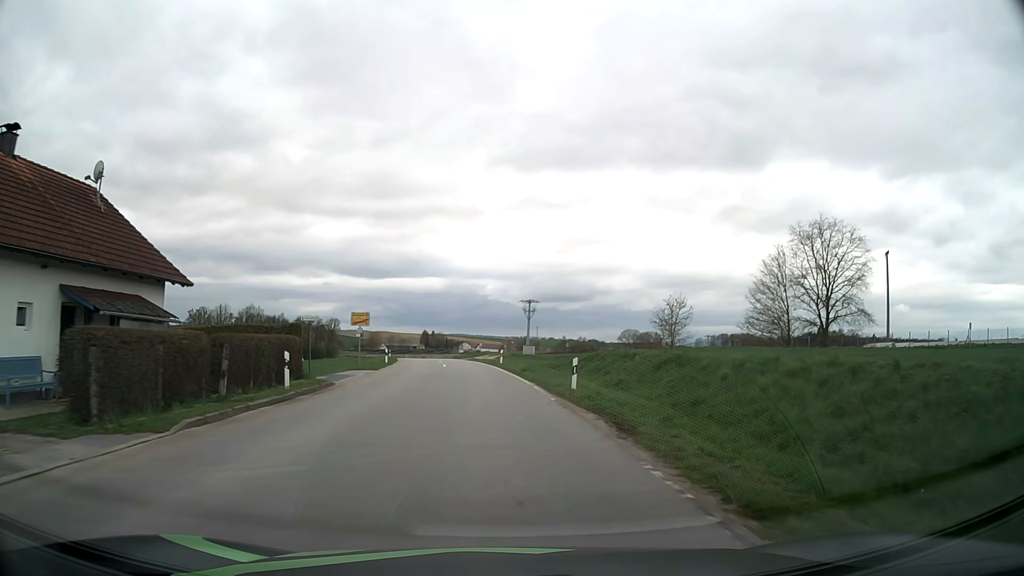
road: tertiary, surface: asphalt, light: Day
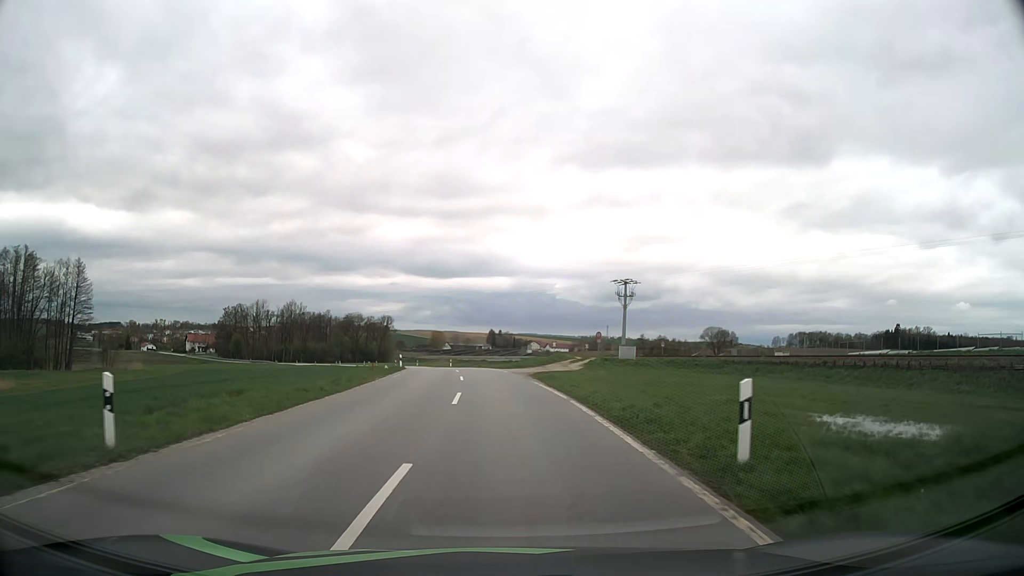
(-1.9, +35.9) m; -6°
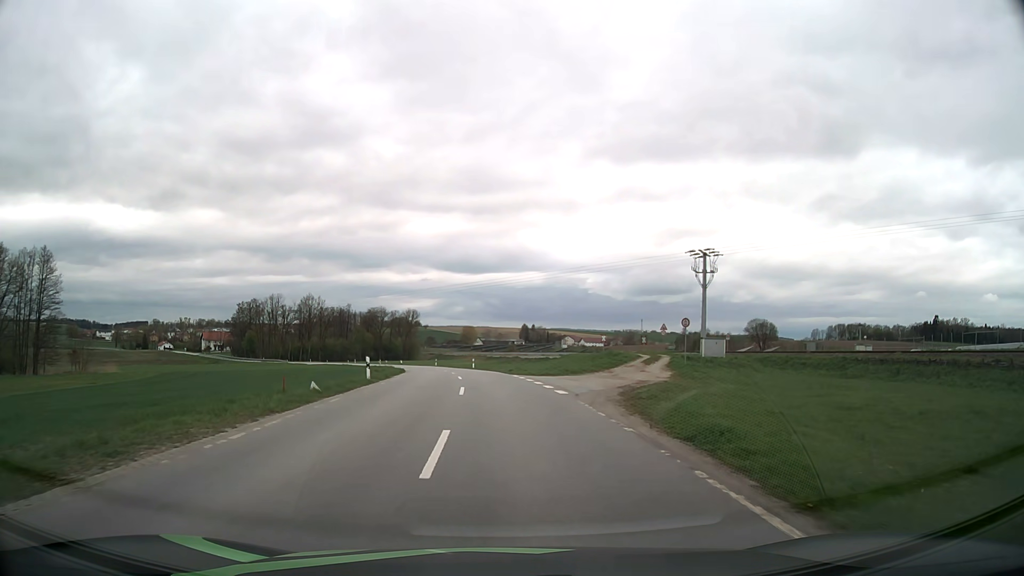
(-0.5, +21.0) m; -3°
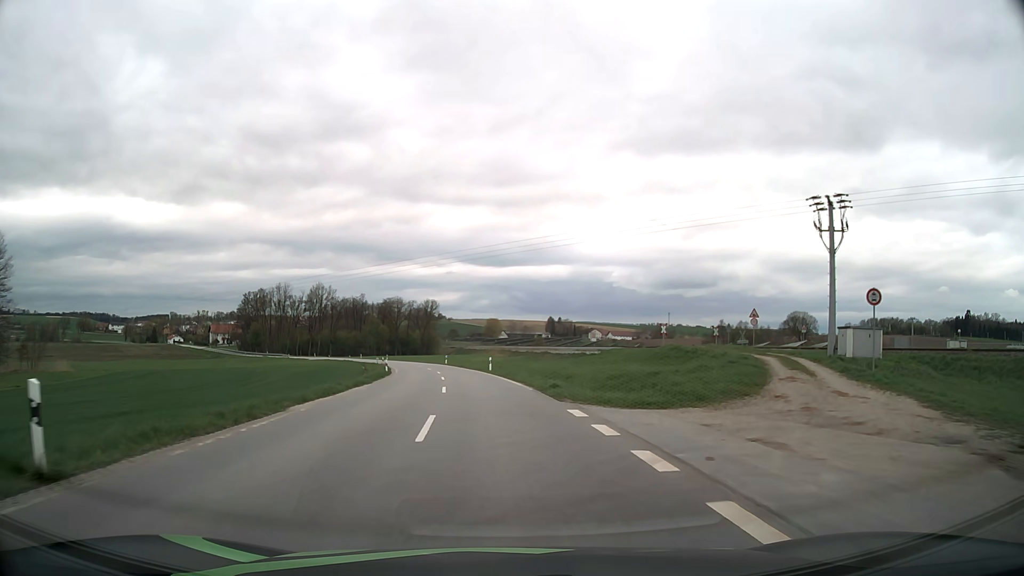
(-0.4, +21.1) m; -2°
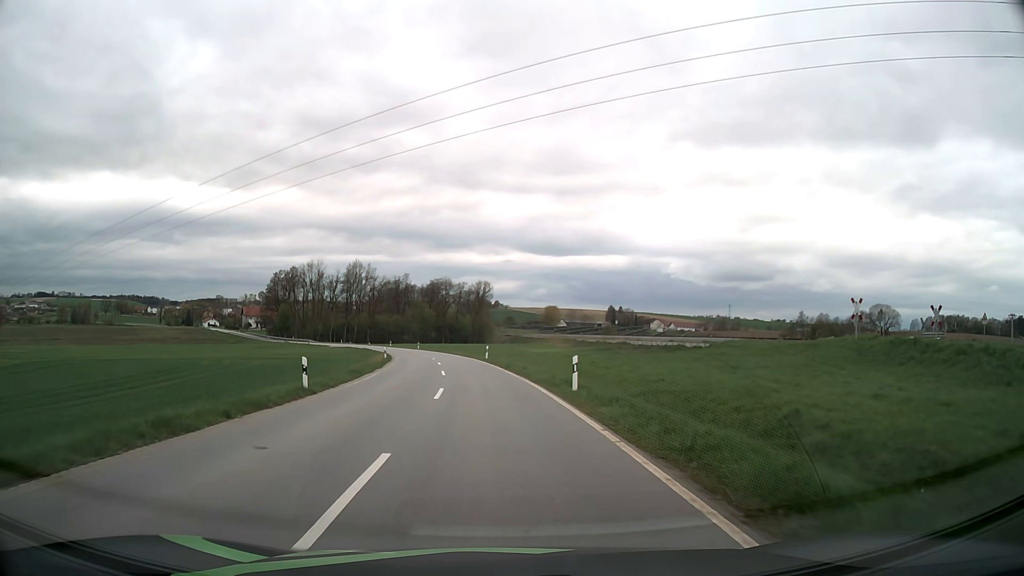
(-1.1, +29.6) m; -5°
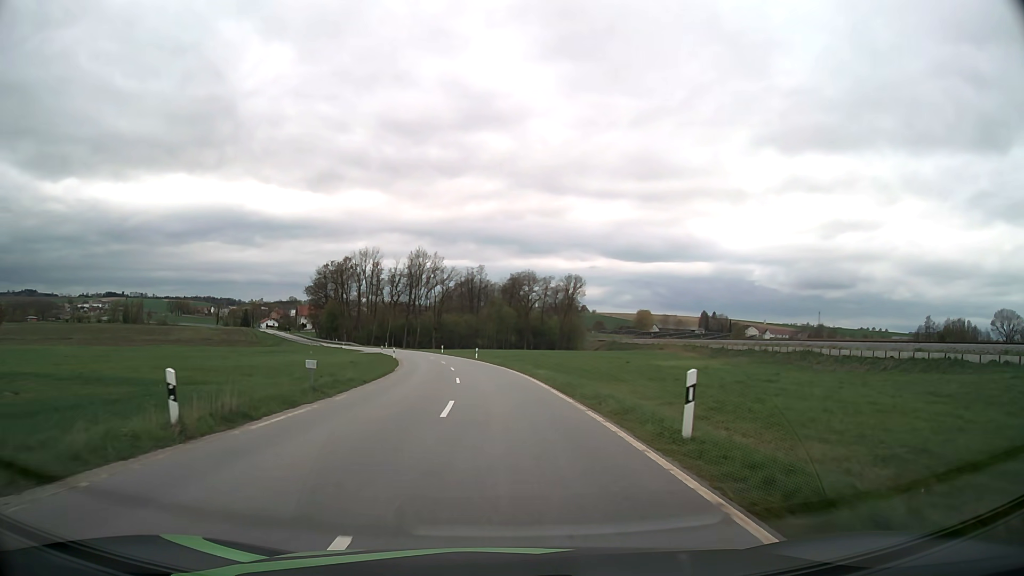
(-2.4, +39.8) m; -7°
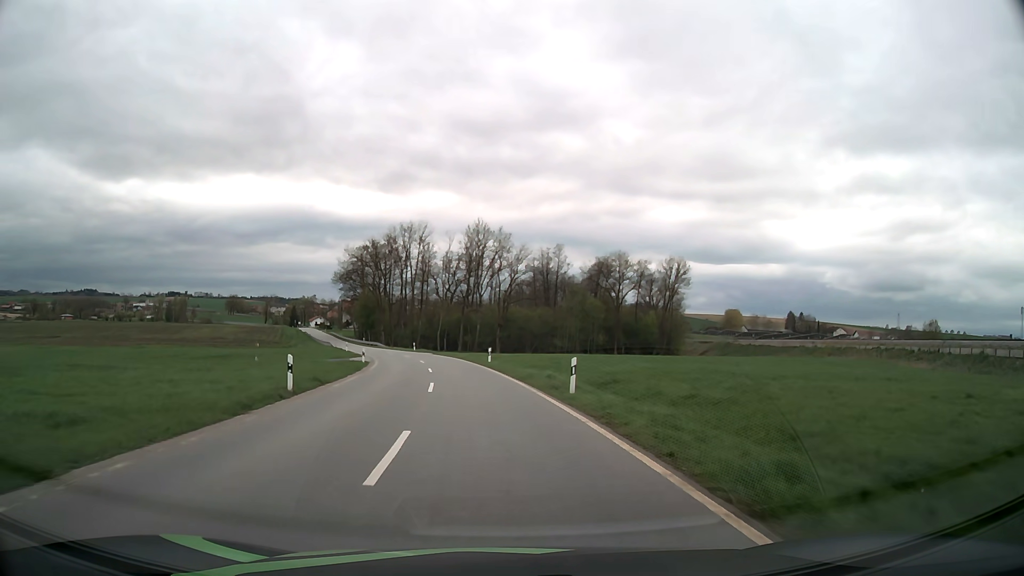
(-2.2, +42.5) m; -6°
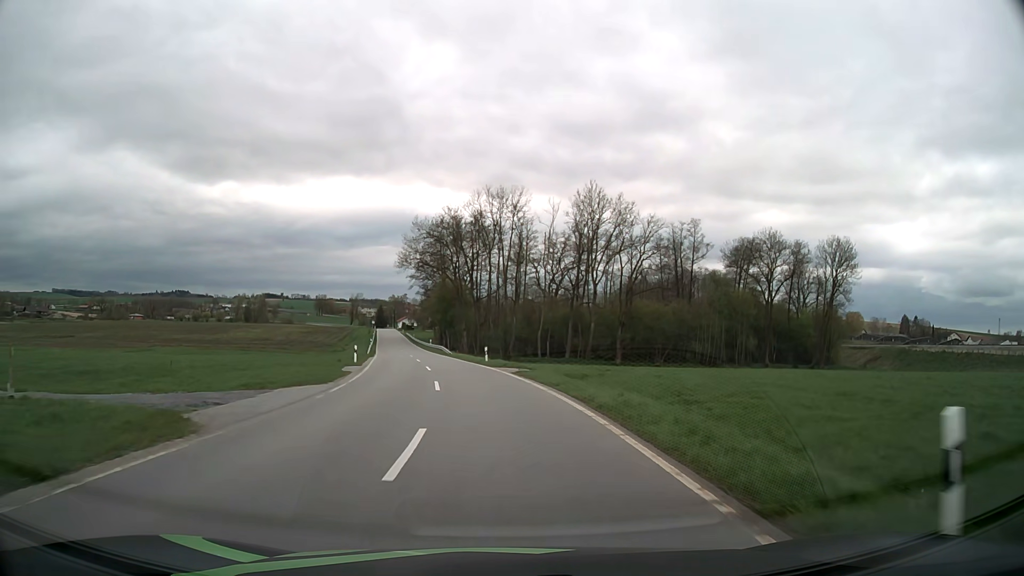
(-2.6, +35.9) m; -9°
(0, +10) (-1, +20) (-2, +30) (-3, +40) (-5, +50) (-7, +59) (-9, +69) (-11, +79) (-13, +89) (-15, +99) m
